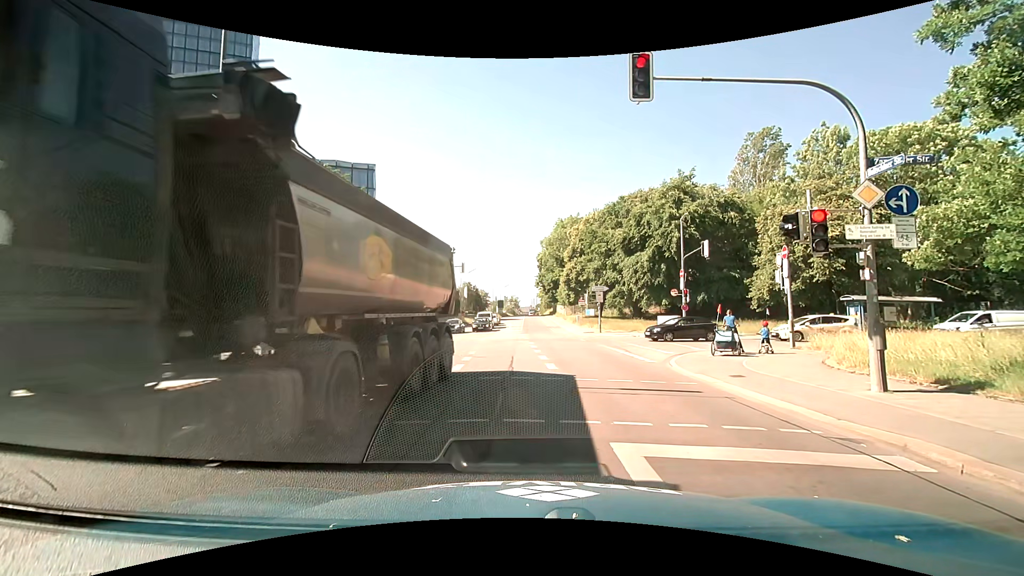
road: secondary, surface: asphalt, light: Day
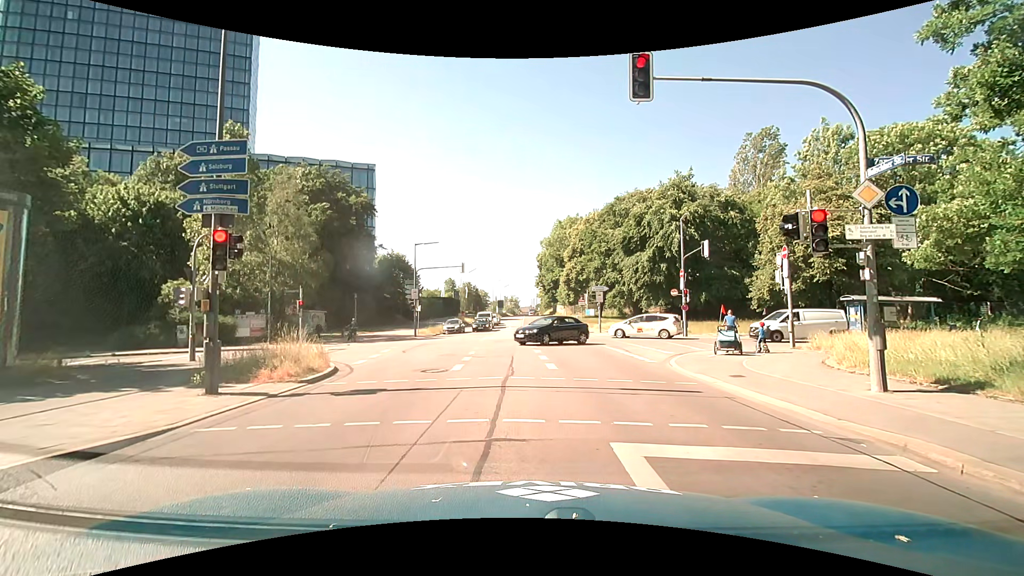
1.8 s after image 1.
(0.0, 0.0) m; 0°
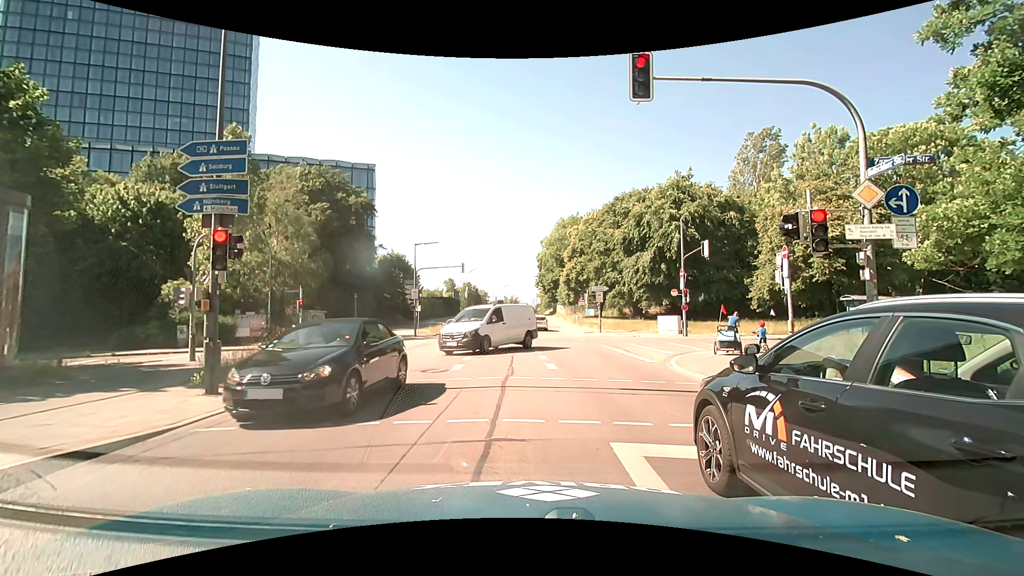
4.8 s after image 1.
(0.0, 0.0) m; 0°
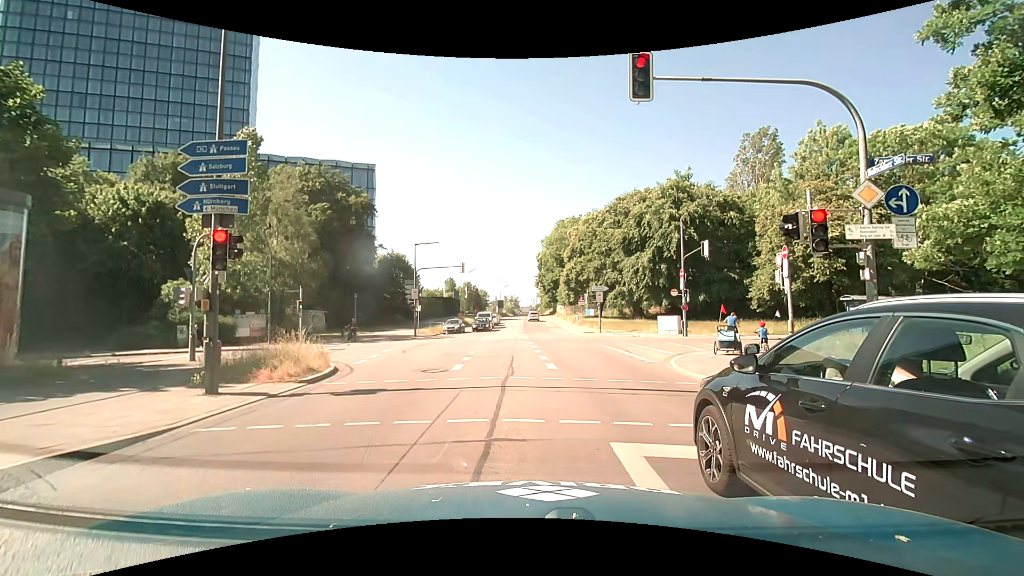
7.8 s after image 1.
(0.0, 0.0) m; 0°
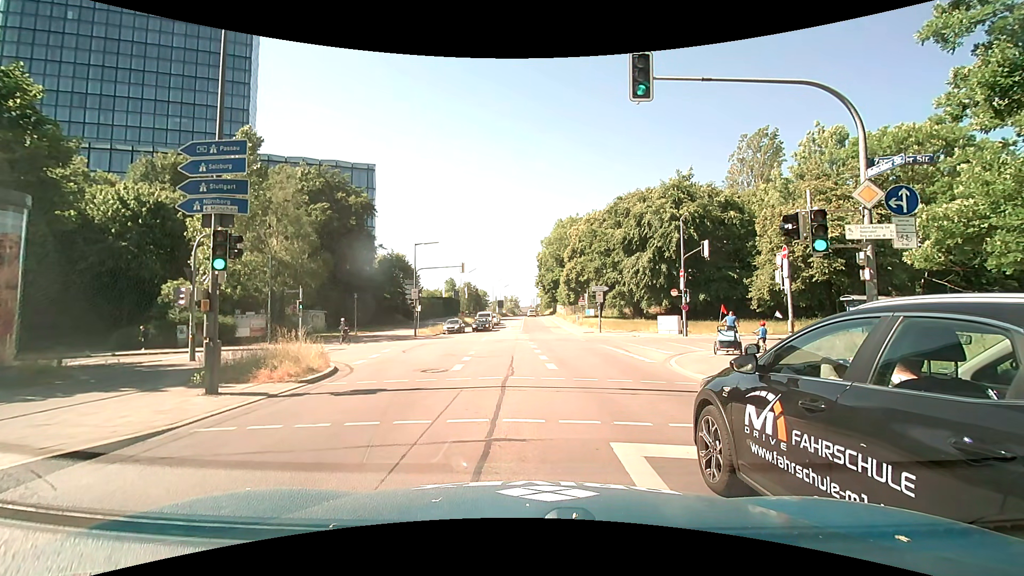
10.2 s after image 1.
(0.0, 0.0) m; 0°
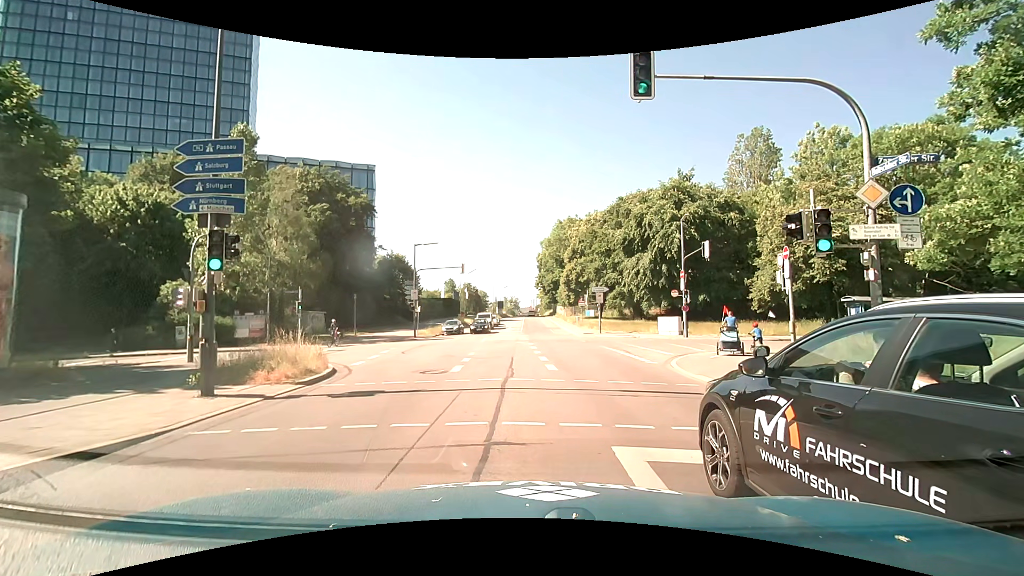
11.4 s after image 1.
(0.0, +0.1) m; 0°
